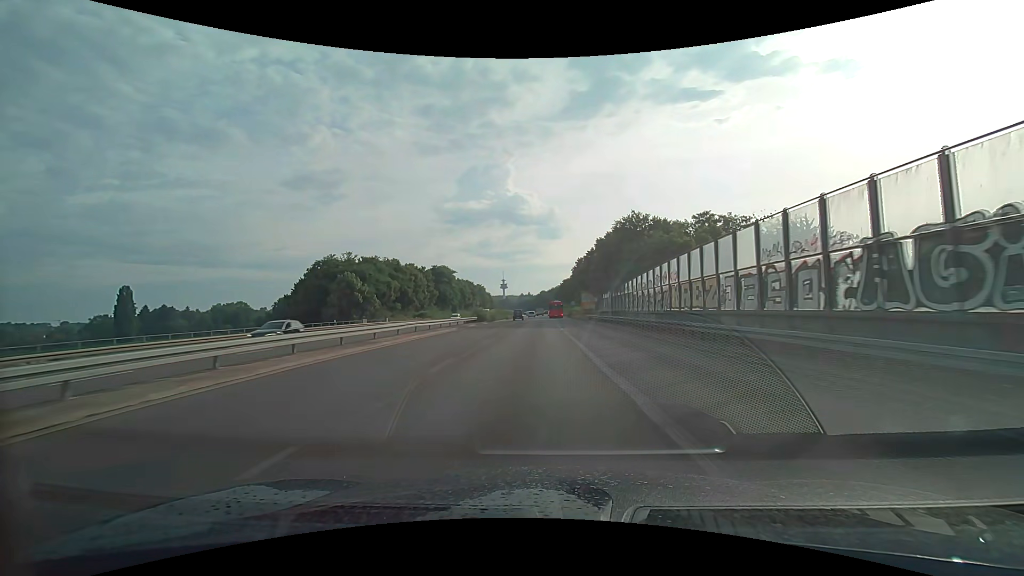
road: trunk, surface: asphalt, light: Day
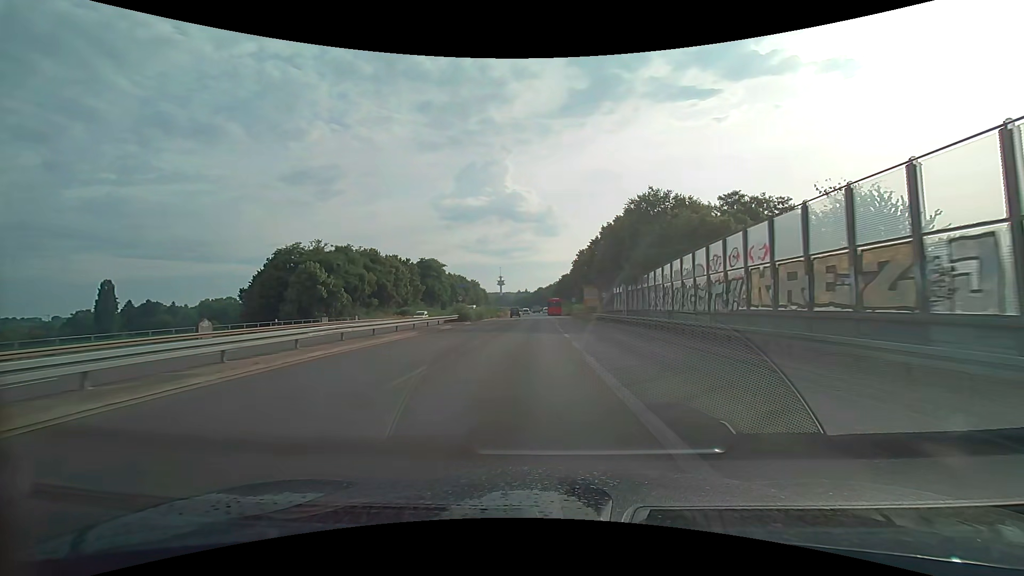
(+0.1, +11.4) m; 0°
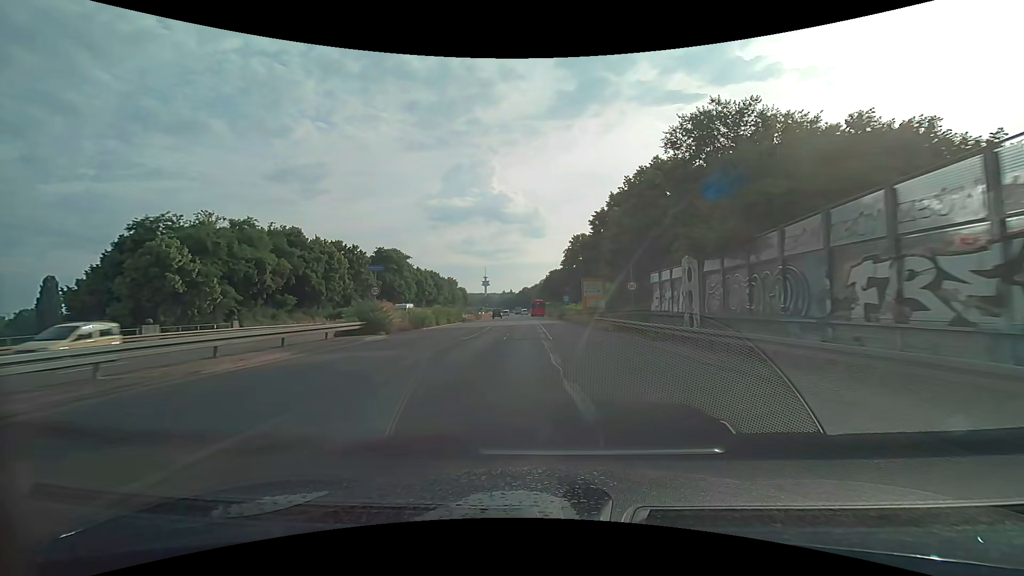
(+0.2, +22.8) m; +1°
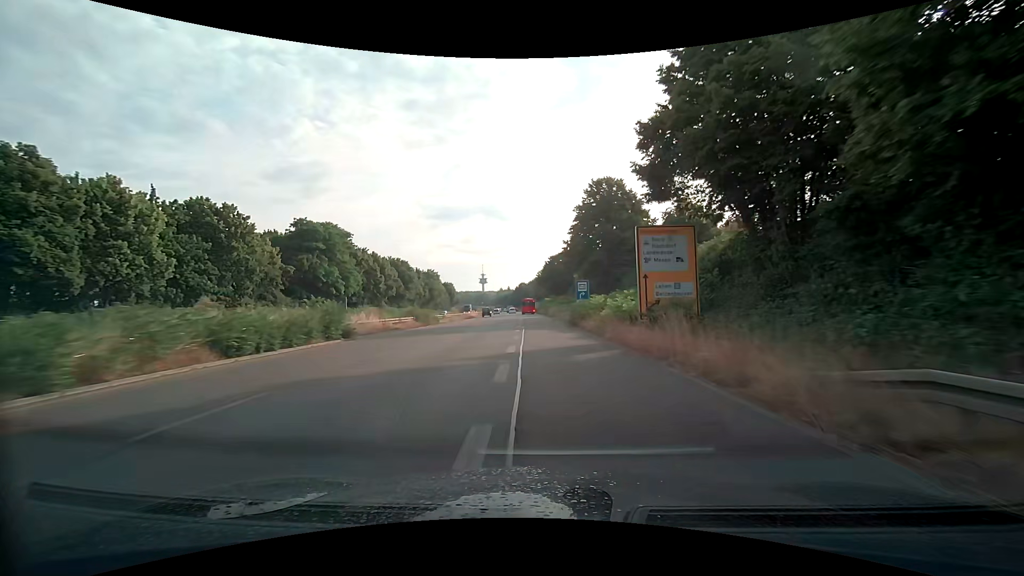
(+0.2, +33.8) m; +1°
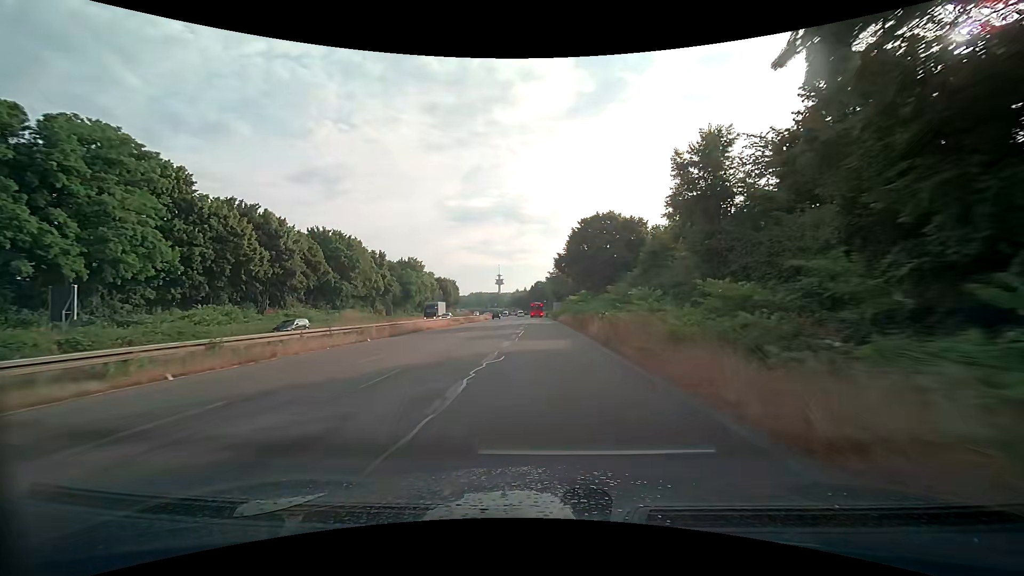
(-1.1, +45.2) m; -3°
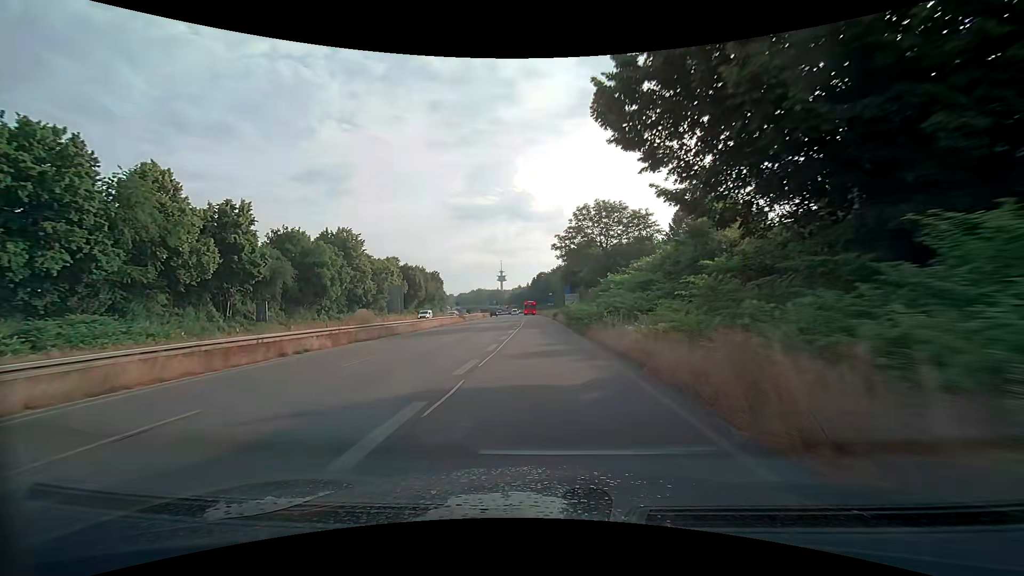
(-0.1, +44.9) m; 0°
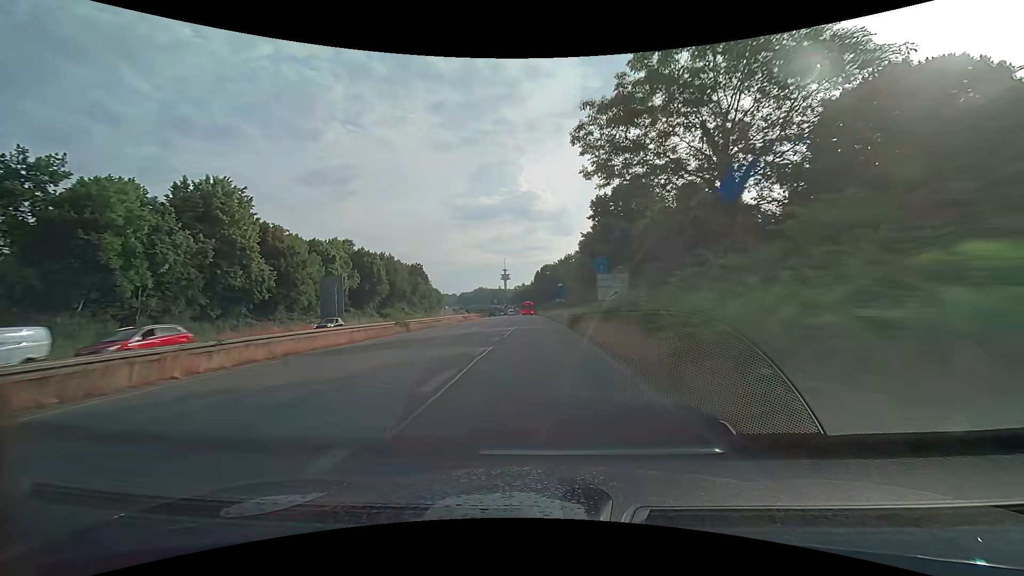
(-0.3, +32.9) m; -1°
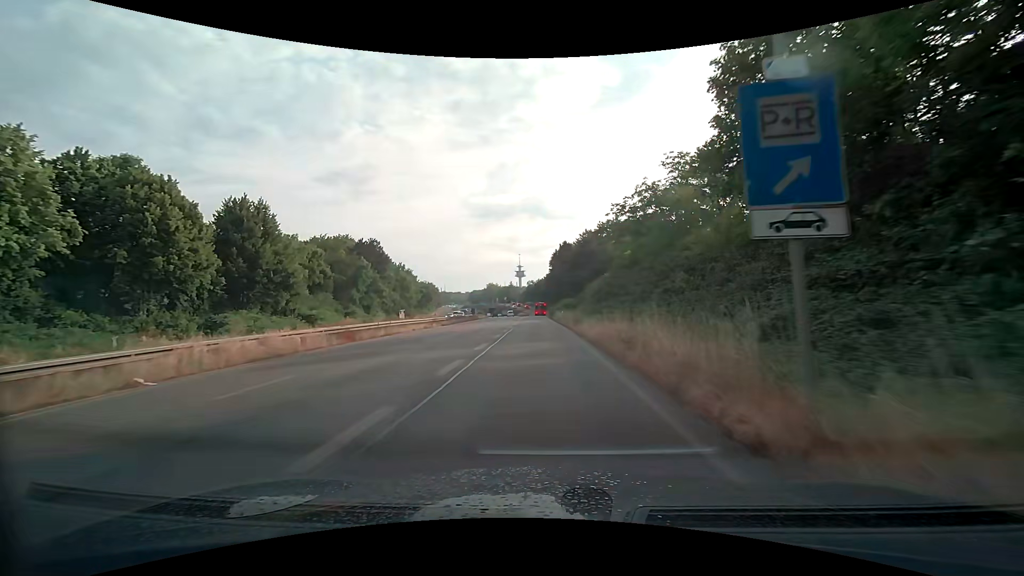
(-0.7, +52.9) m; -2°
(0, +10) (0, +20) (0, +30) (0, +40) (0, +50) (-1, +60) (0, +70) (0, +80) (0, +90) (0, +100) m
